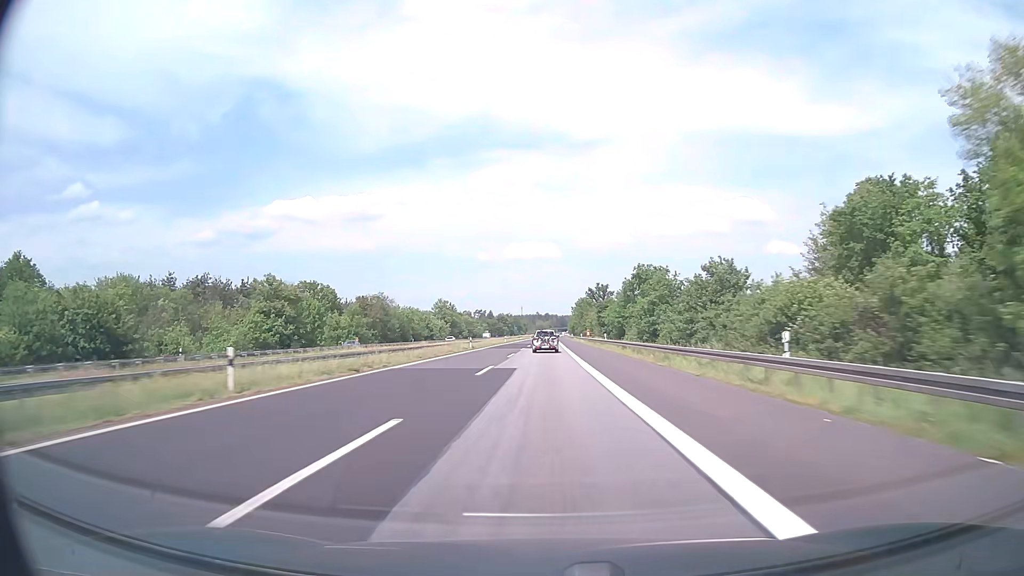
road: motorway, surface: asphalt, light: Day
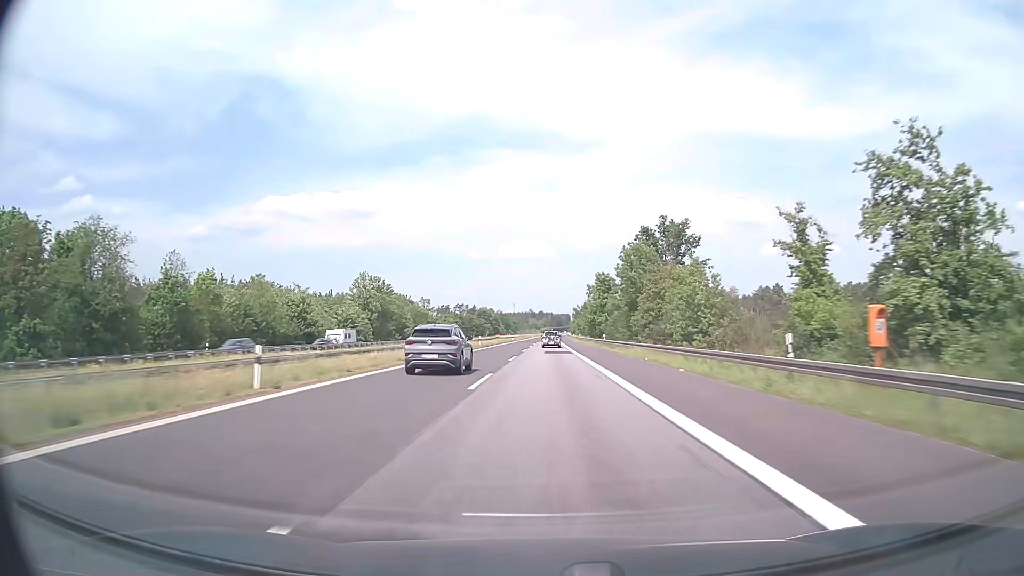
(-0.1, +95.2) m; 0°
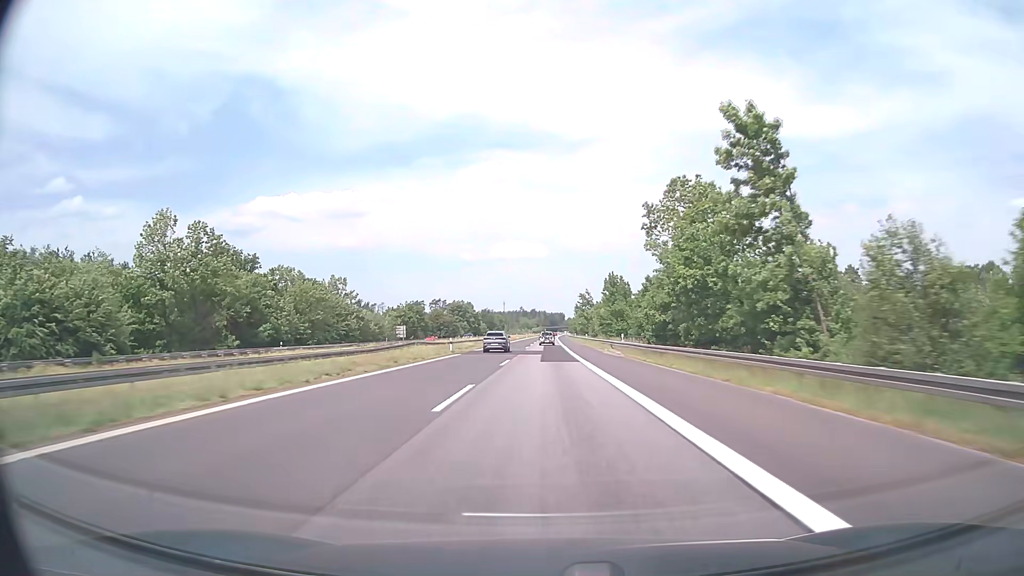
(+0.6, +76.1) m; +1°
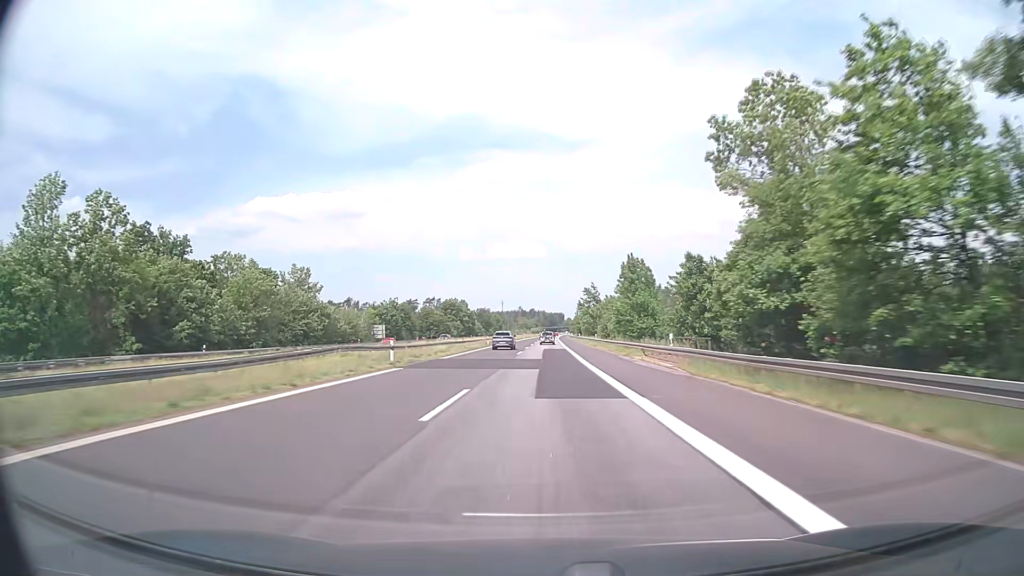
(0.0, +19.0) m; 0°
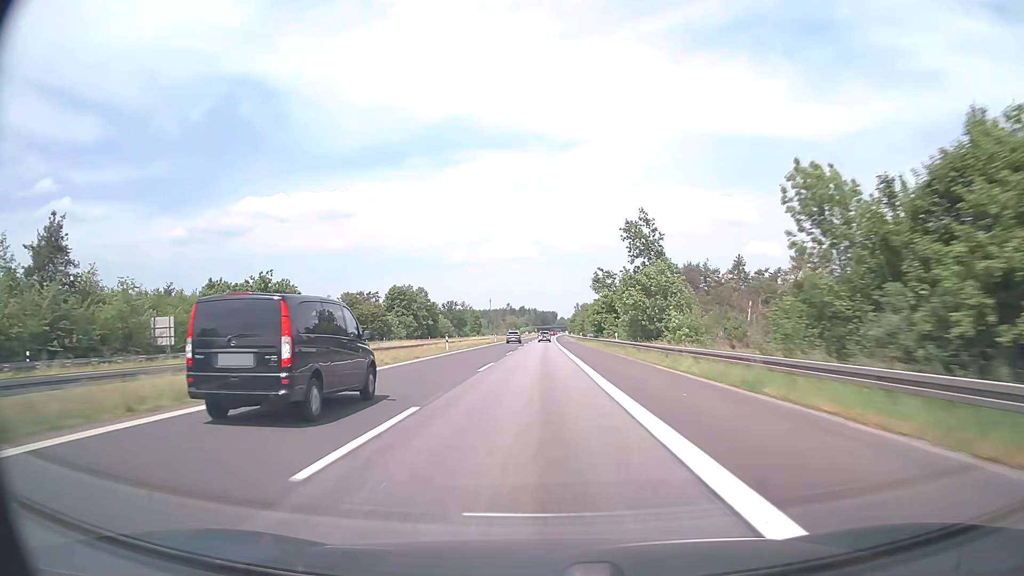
(+0.8, +76.1) m; +1°
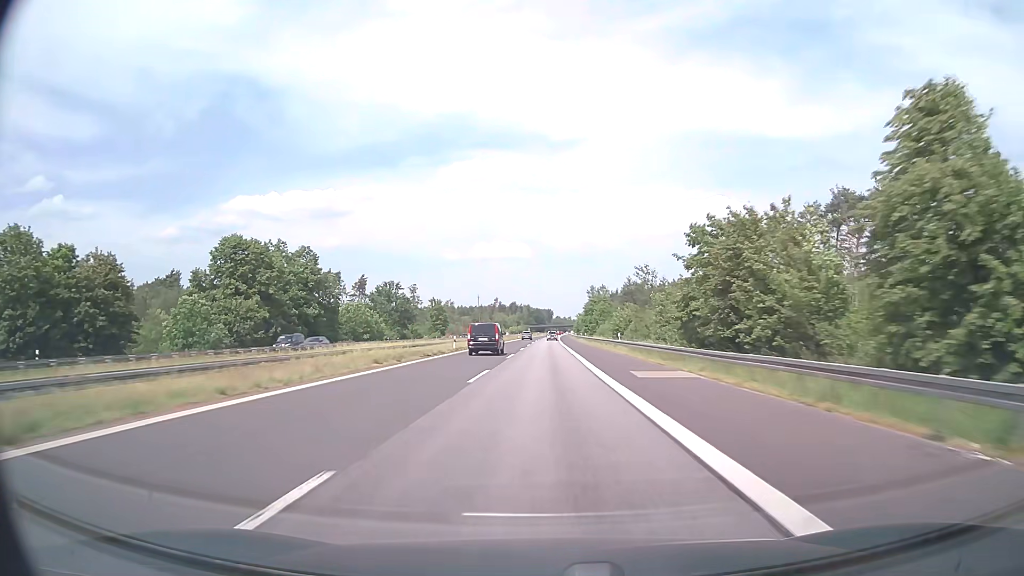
(-0.1, +95.0) m; +1°
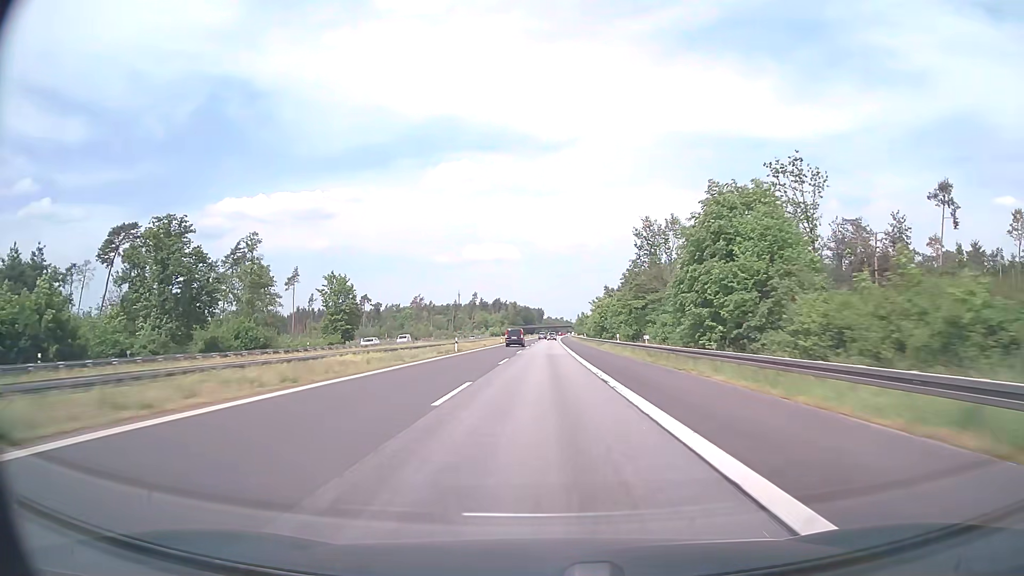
(+0.3, +95.0) m; +1°
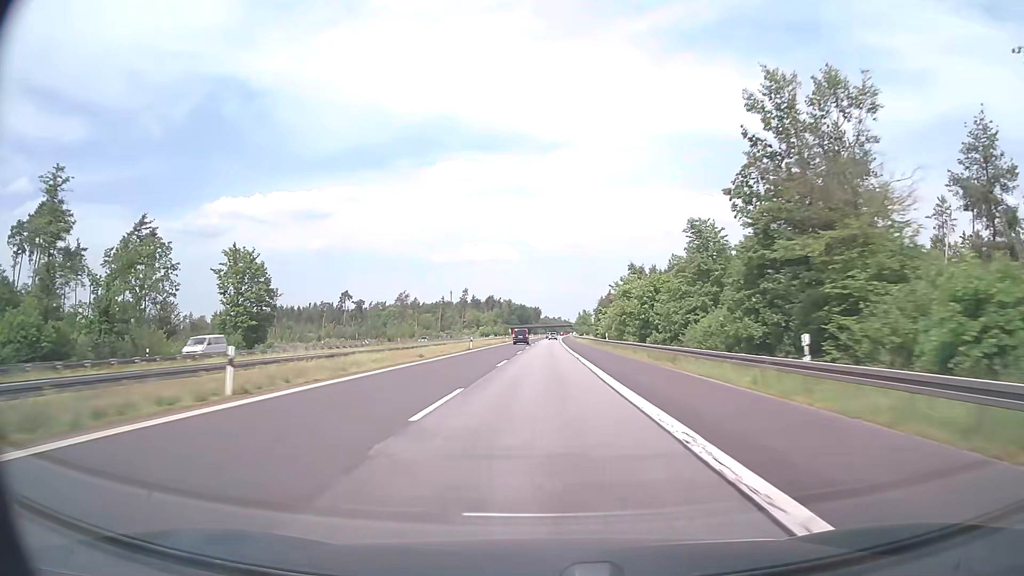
(+0.1, +38.0) m; 0°
(0, +10) (0, +20) (0, +30) (0, +40) (0, +50) (0, +60) (0, +70) (+1, +80) (+1, +90) (+1, +100) m
